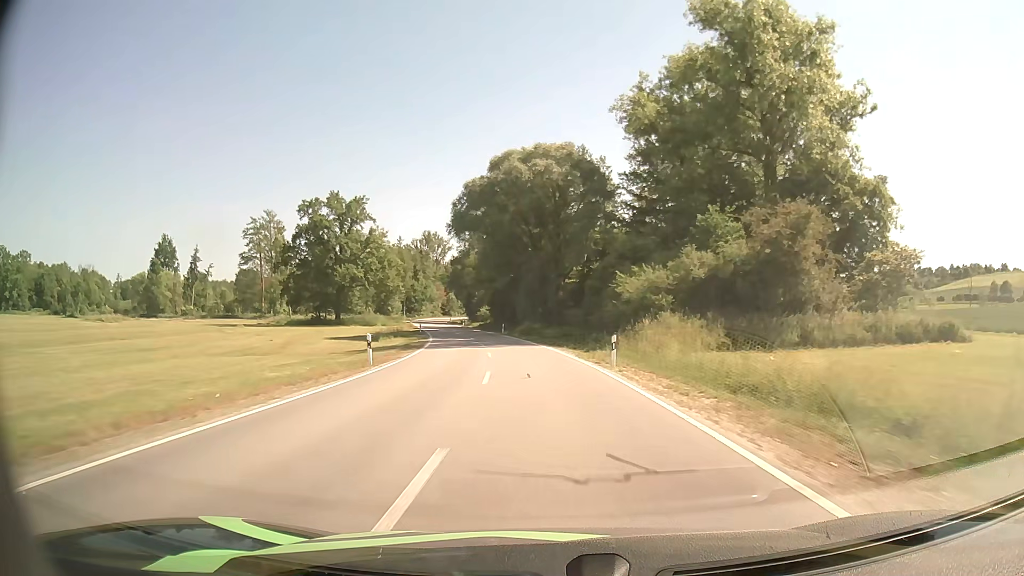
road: secondary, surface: asphalt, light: Day
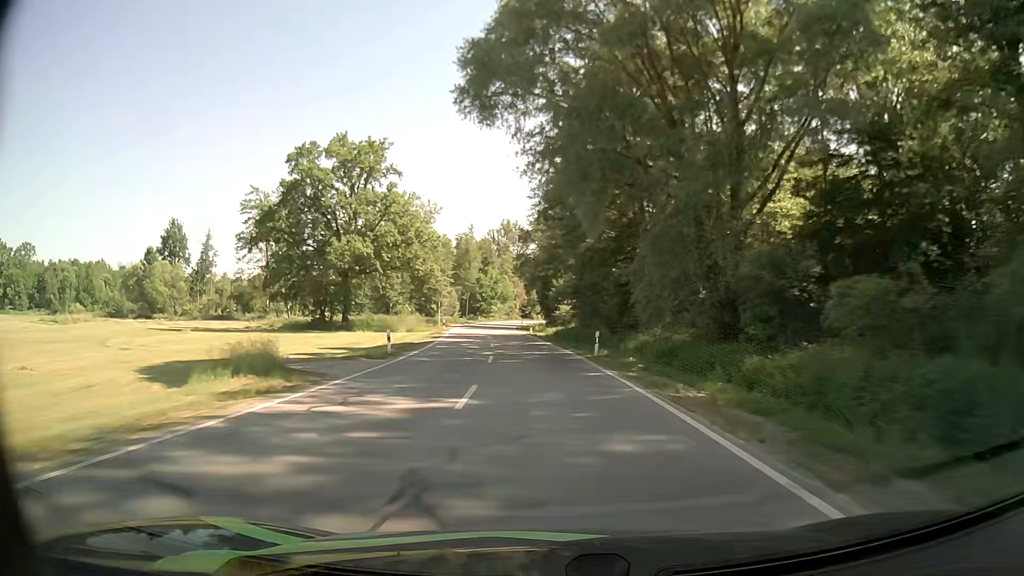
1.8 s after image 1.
(-2.6, +39.3) m; -8°
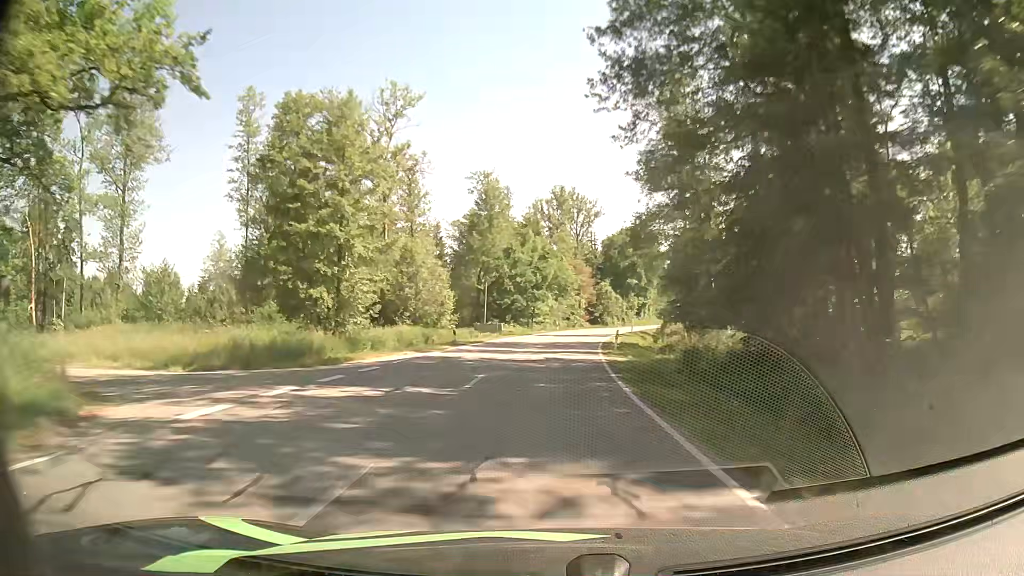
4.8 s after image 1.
(-4.4, +65.8) m; -5°
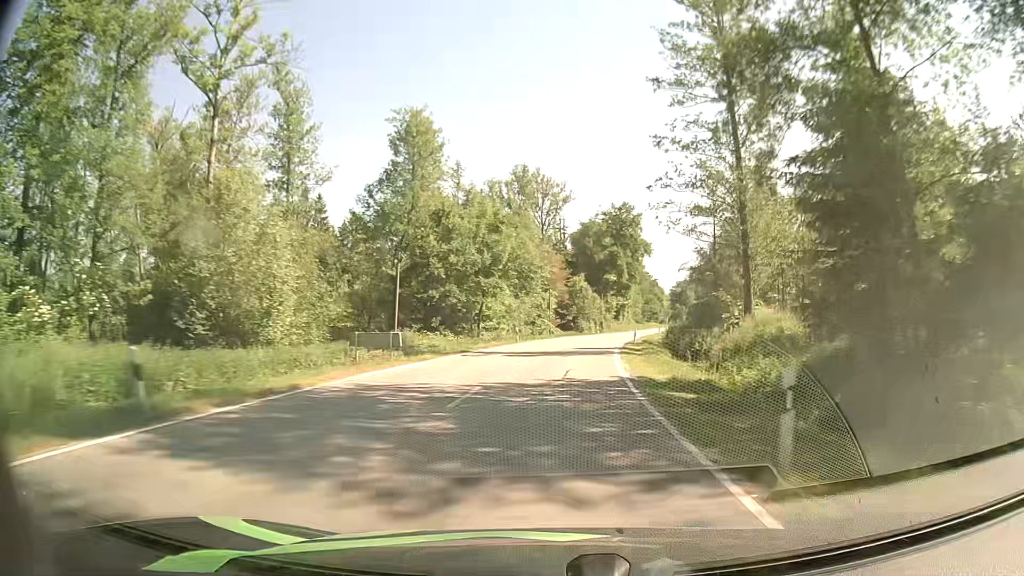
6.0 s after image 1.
(+0.4, +25.6) m; +3°
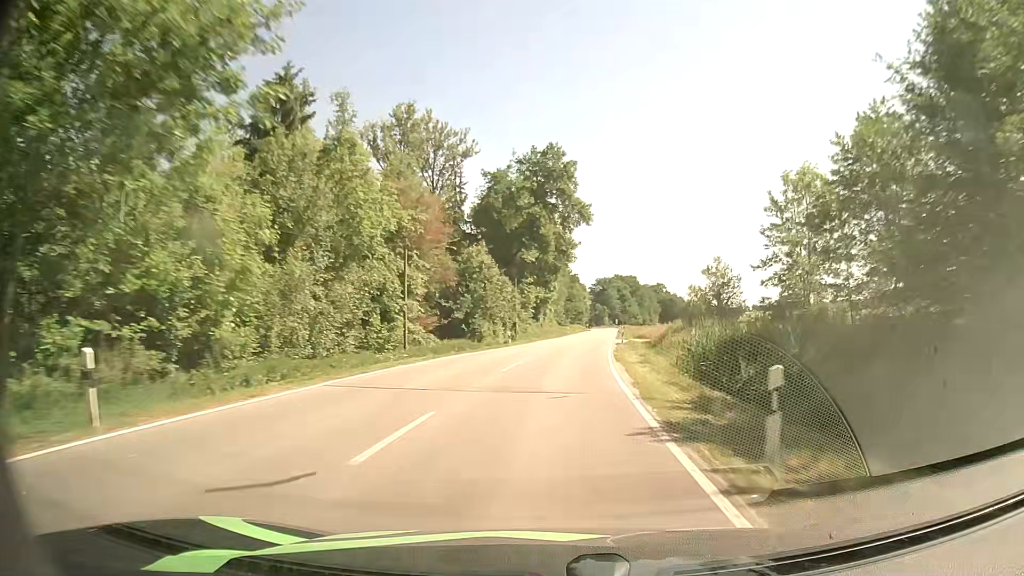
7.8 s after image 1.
(+2.7, +38.6) m; +8°
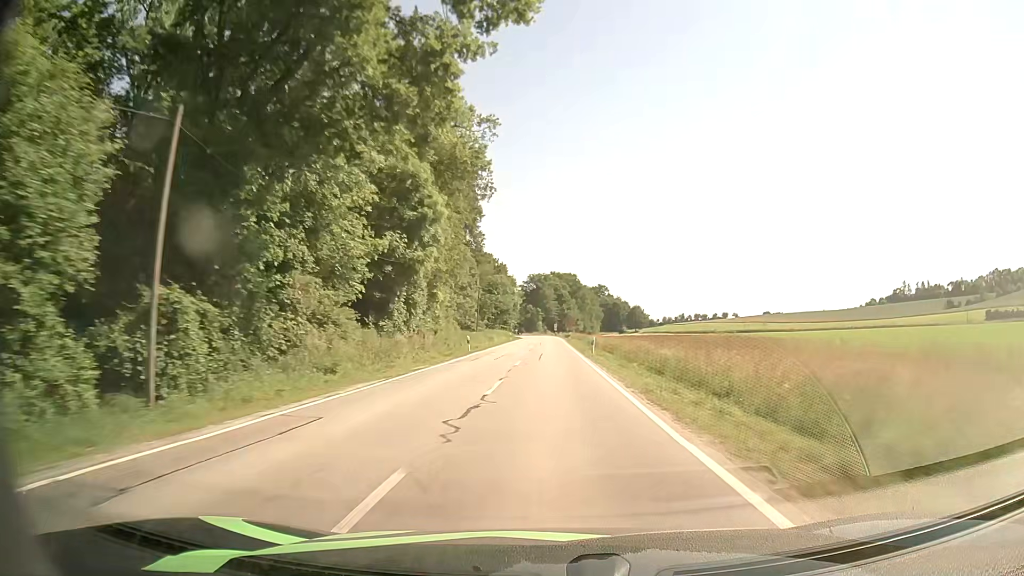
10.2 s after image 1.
(+3.4, +53.4) m; +6°
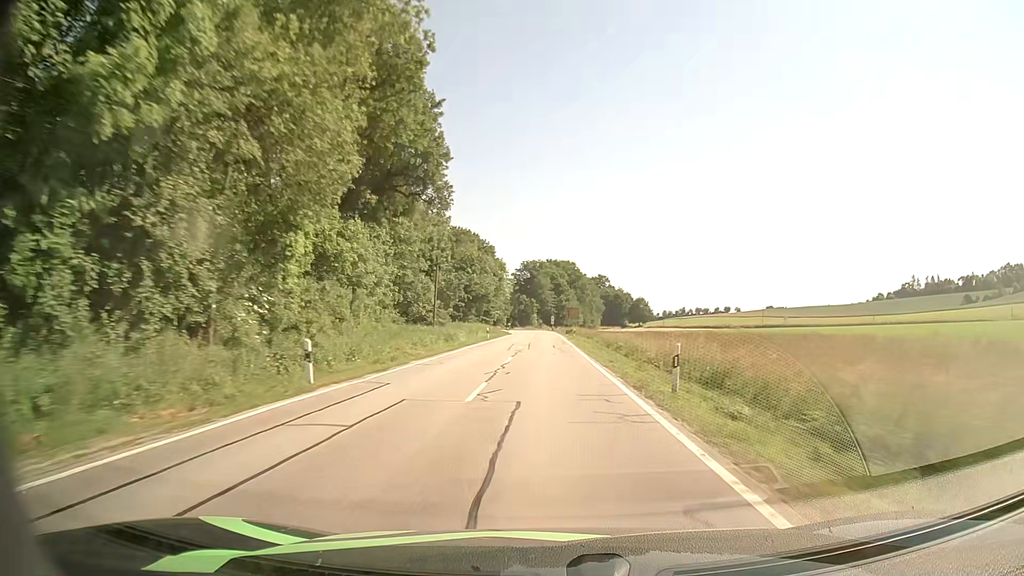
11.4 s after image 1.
(+0.2, +27.4) m; +1°
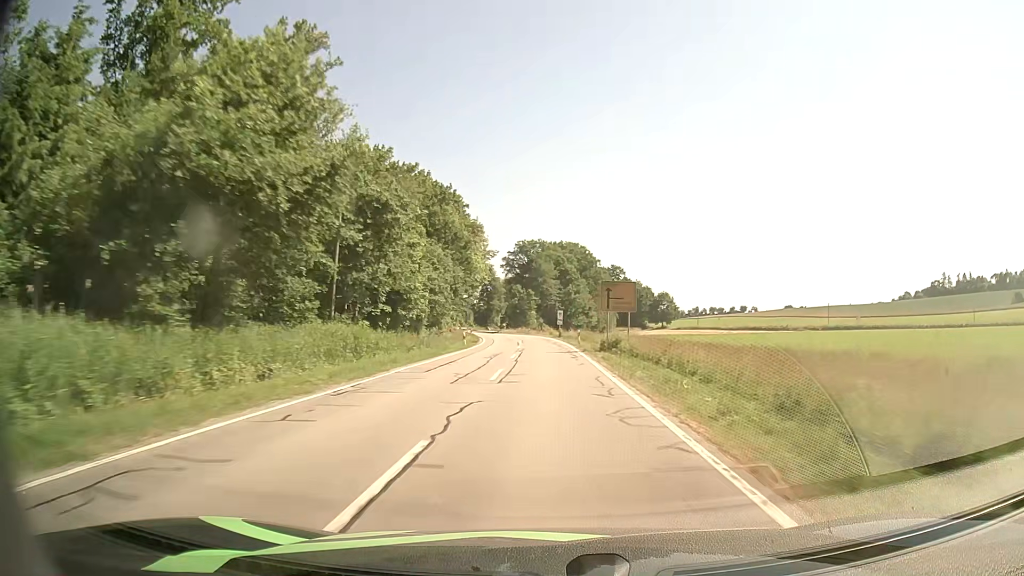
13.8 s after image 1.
(-0.3, +55.5) m; -1°
(0, +10) (0, +20) (0, +30) (0, +40) (-1, +50) (-1, +60) (-2, +70) (-3, +80) (-5, +90) (-6, +100) m
